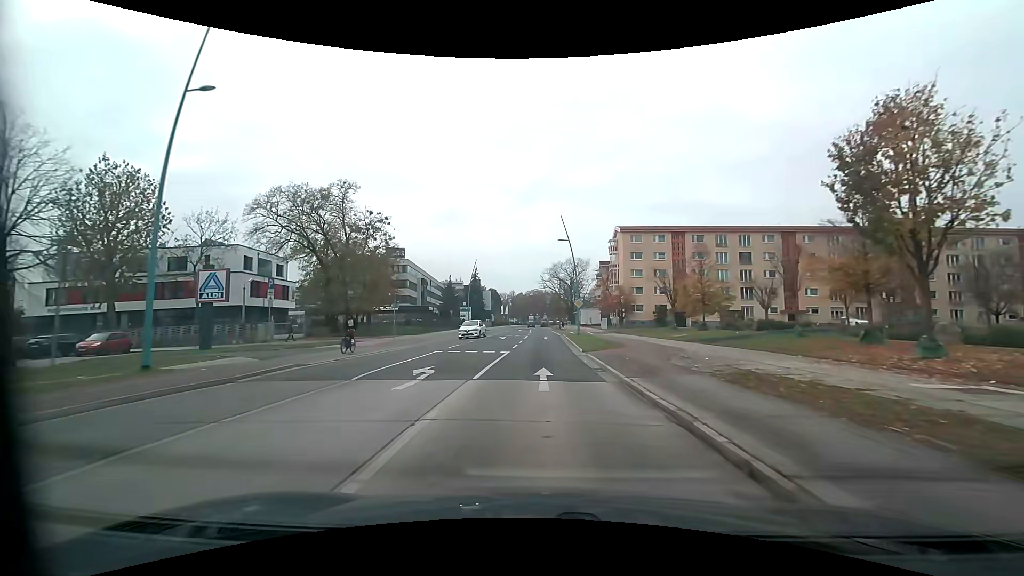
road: tertiary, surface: asphalt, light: Day
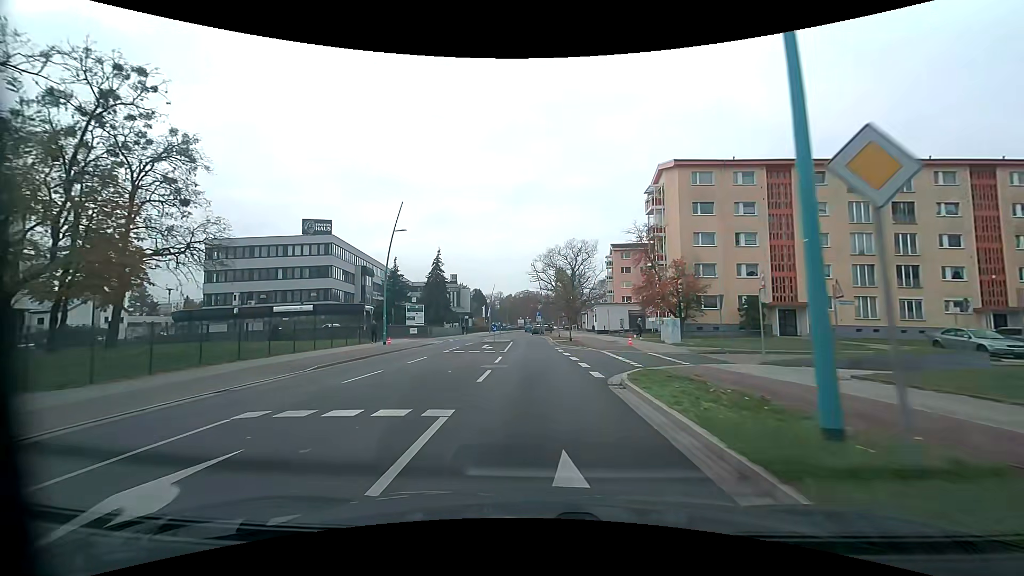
(+0.4, +36.7) m; +1°
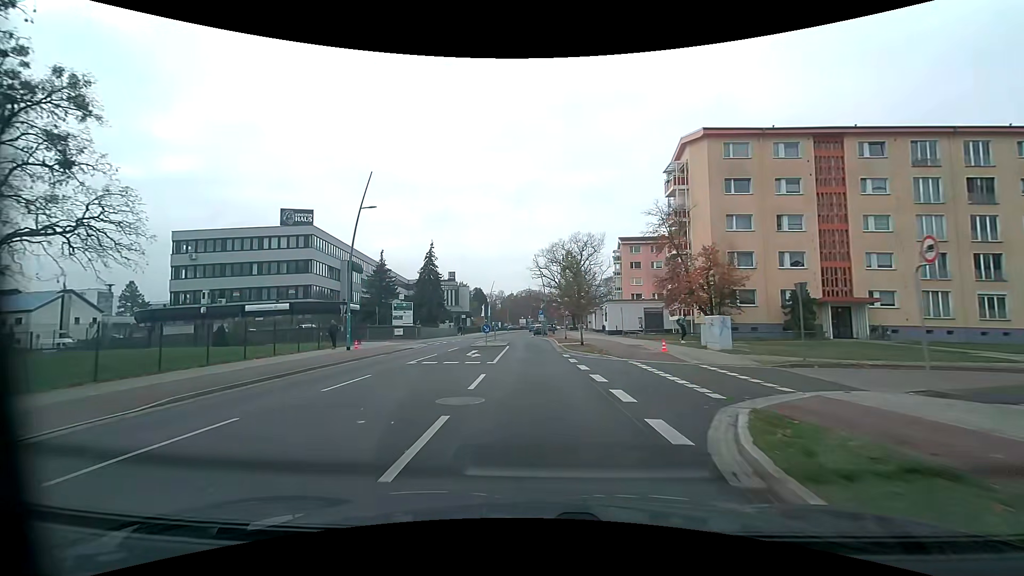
(0.0, +7.3) m; 0°
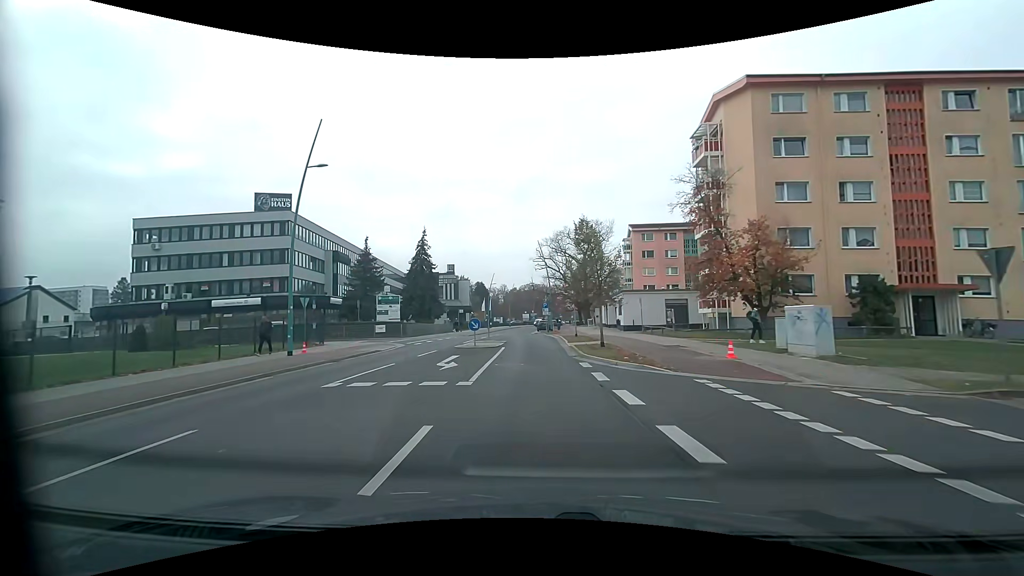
(-0.1, +7.1) m; -1°
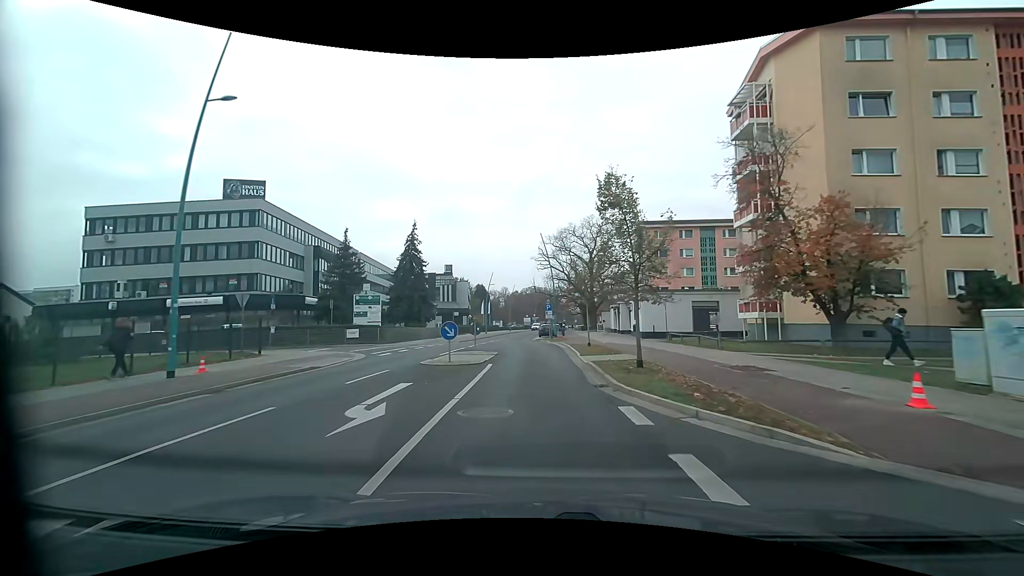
(0.0, +7.0) m; 0°
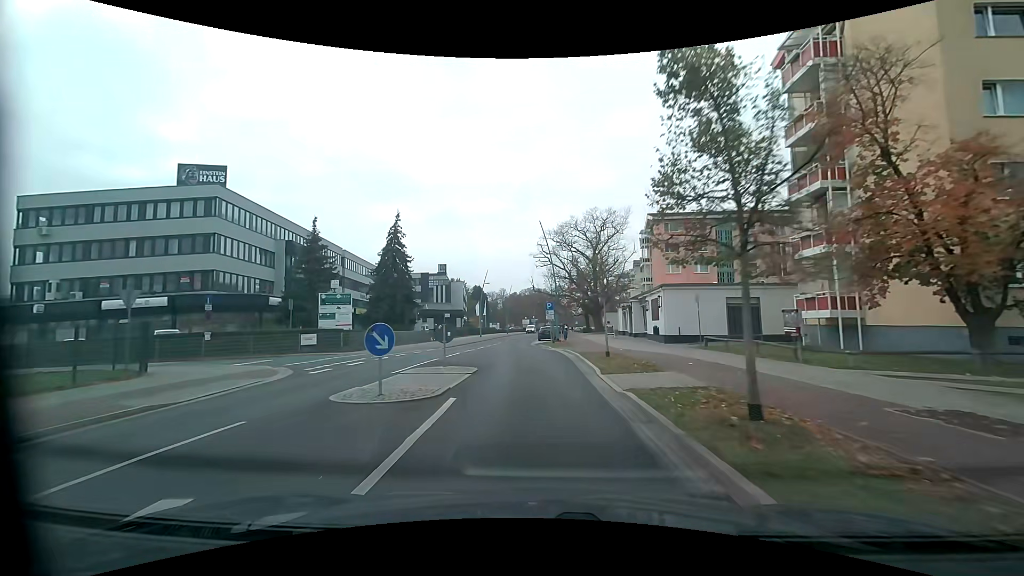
(0.0, +7.0) m; 0°
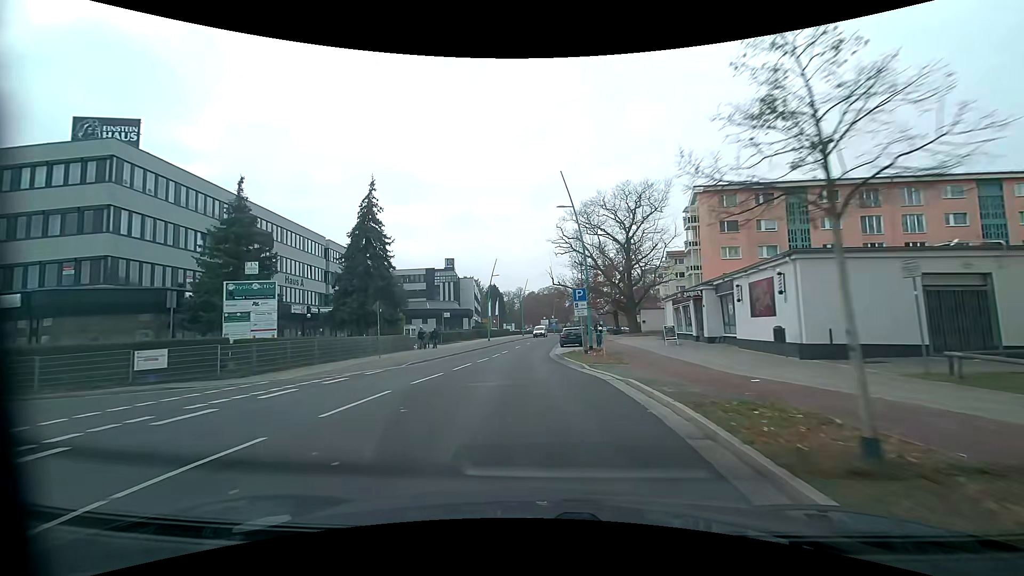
(-0.1, +13.8) m; -2°
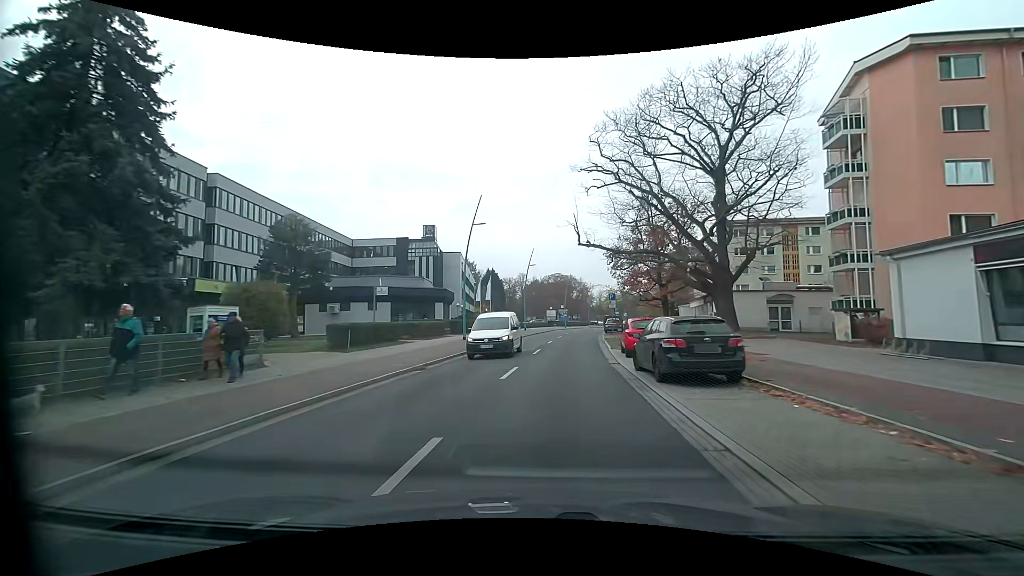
(-0.7, +27.6) m; 0°
(0, +10) (+1, +20) (+2, +30) (+3, +40) (+4, +50) (+5, +60) (+7, +70) (+9, +79) (+11, +89) (+14, +99) m
